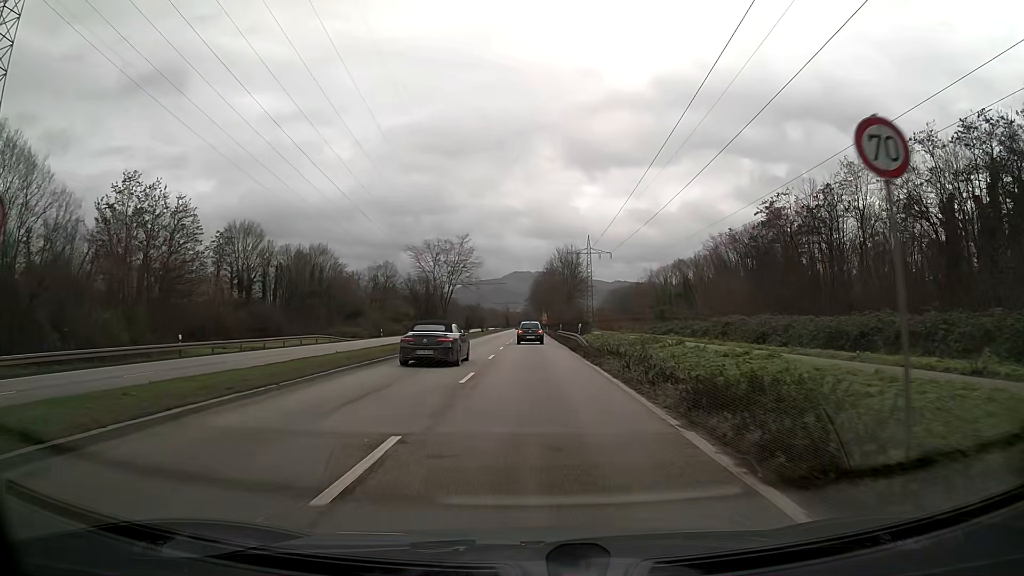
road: primary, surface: asphalt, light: Day
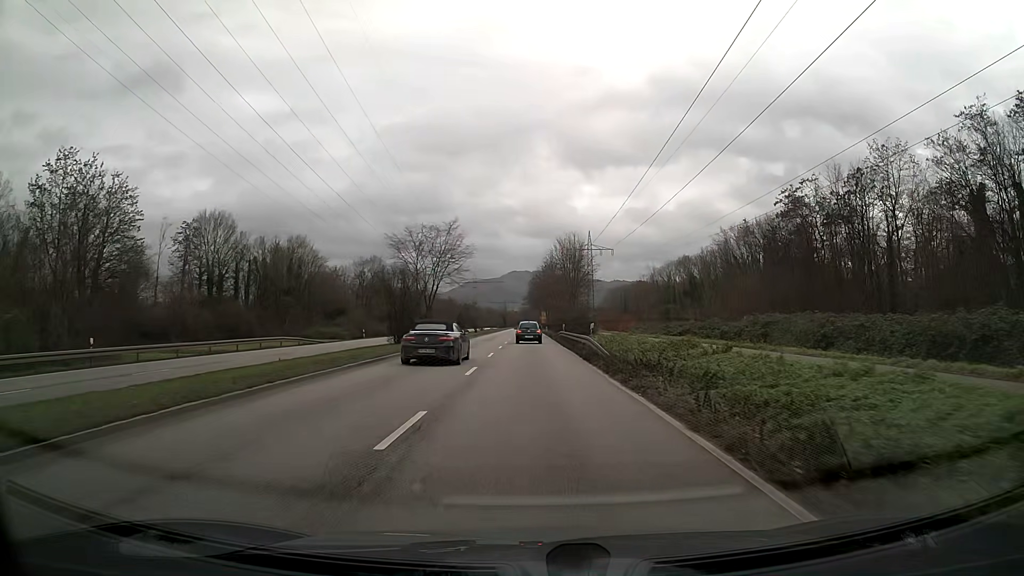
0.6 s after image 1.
(0.0, +8.3) m; 0°
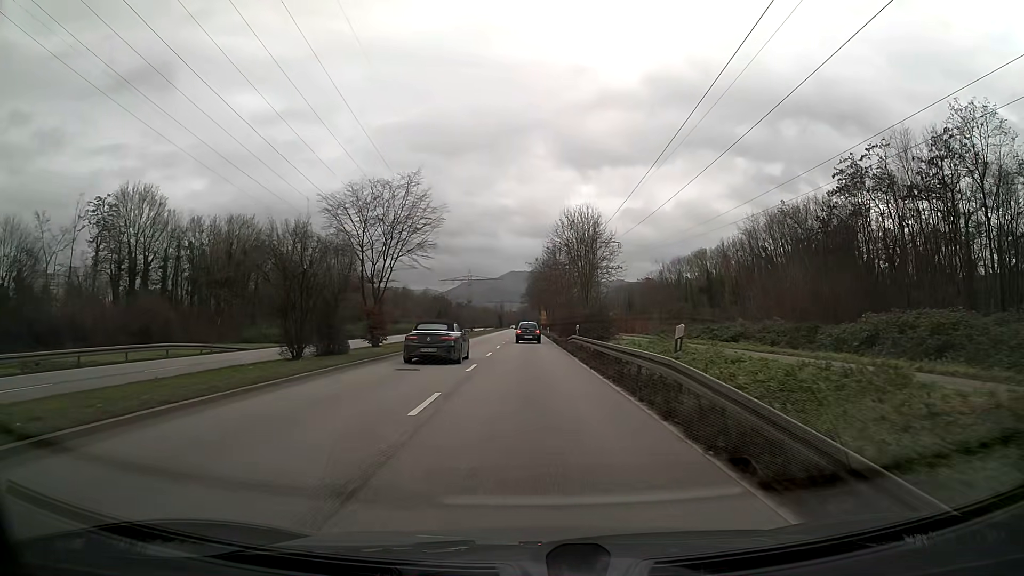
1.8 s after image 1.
(0.0, +16.9) m; 0°
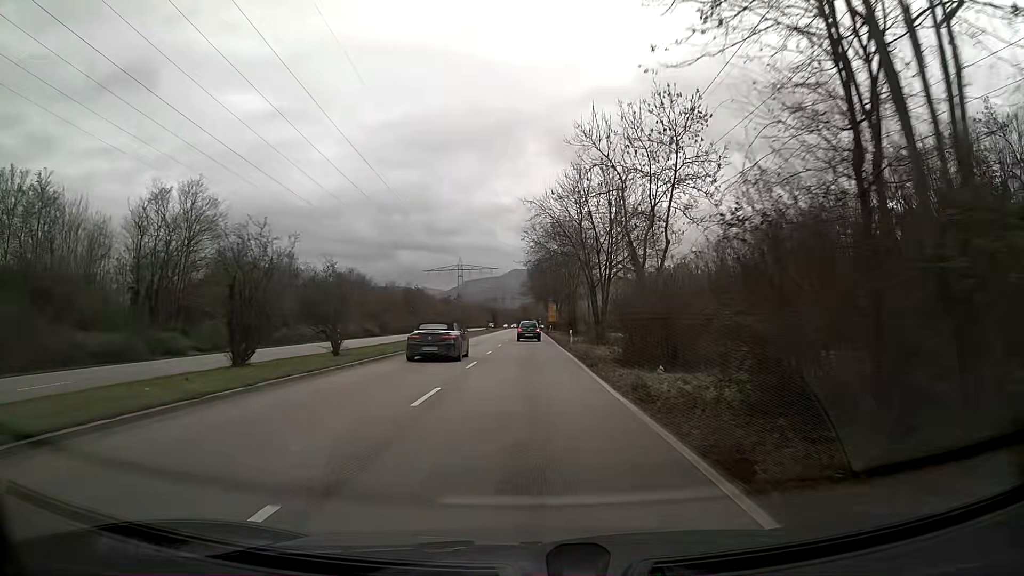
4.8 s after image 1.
(-0.1, +44.2) m; 0°
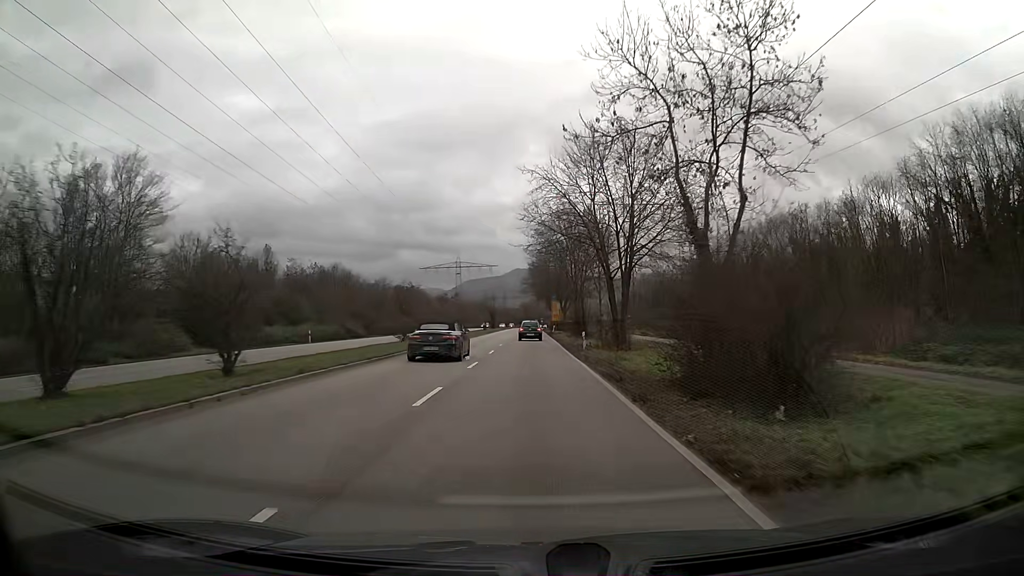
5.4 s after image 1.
(0.0, +9.1) m; 0°
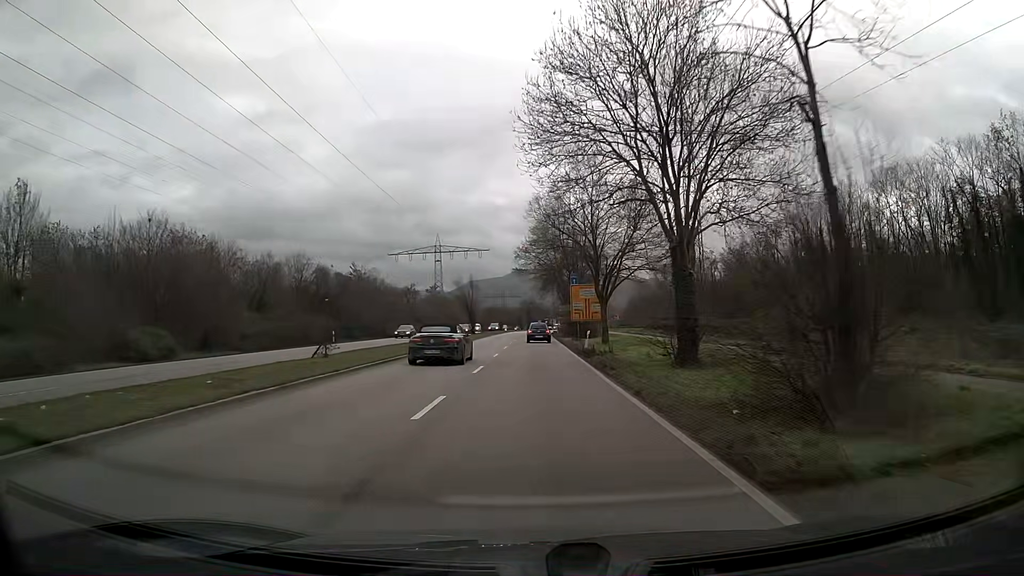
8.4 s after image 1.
(-0.1, +47.0) m; 0°
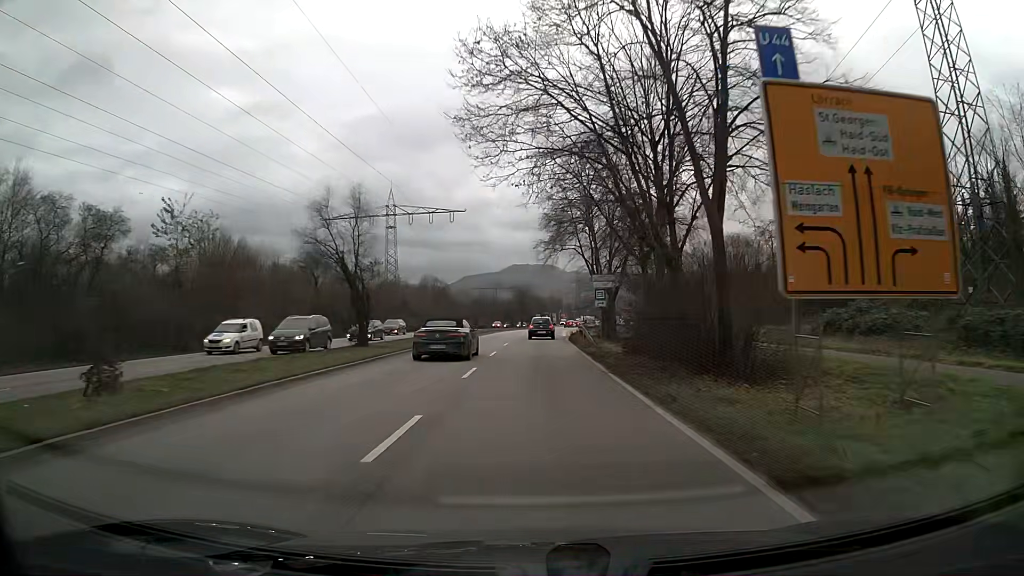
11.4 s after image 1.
(+0.1, +48.8) m; 0°
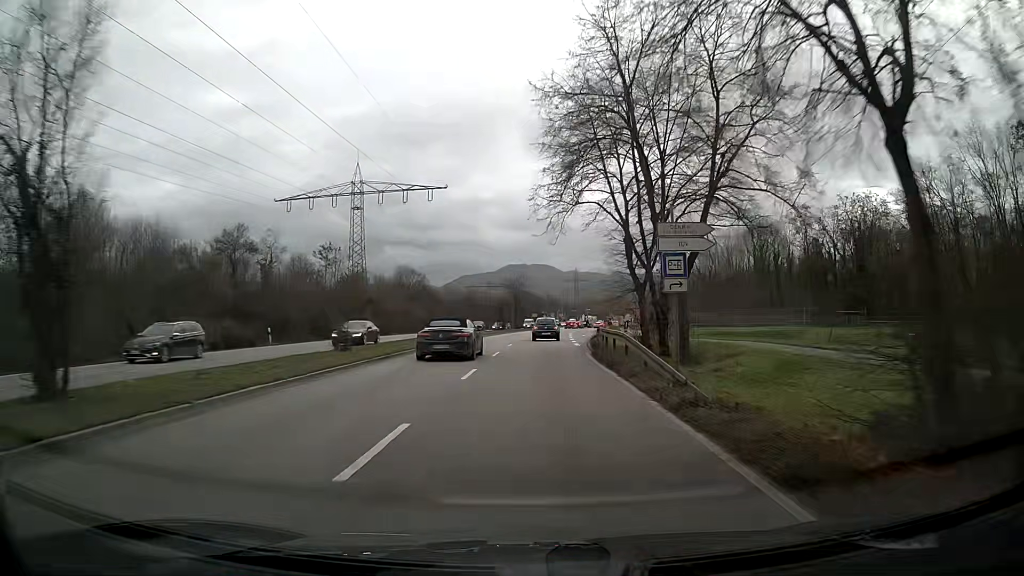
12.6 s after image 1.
(+0.1, +18.8) m; 0°
